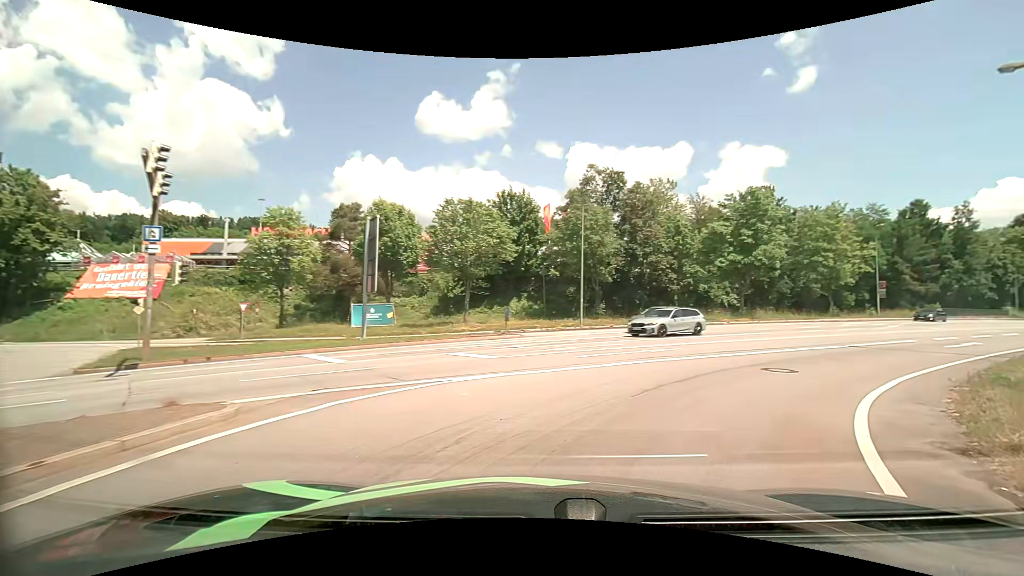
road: primary_link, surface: asphalt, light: Day
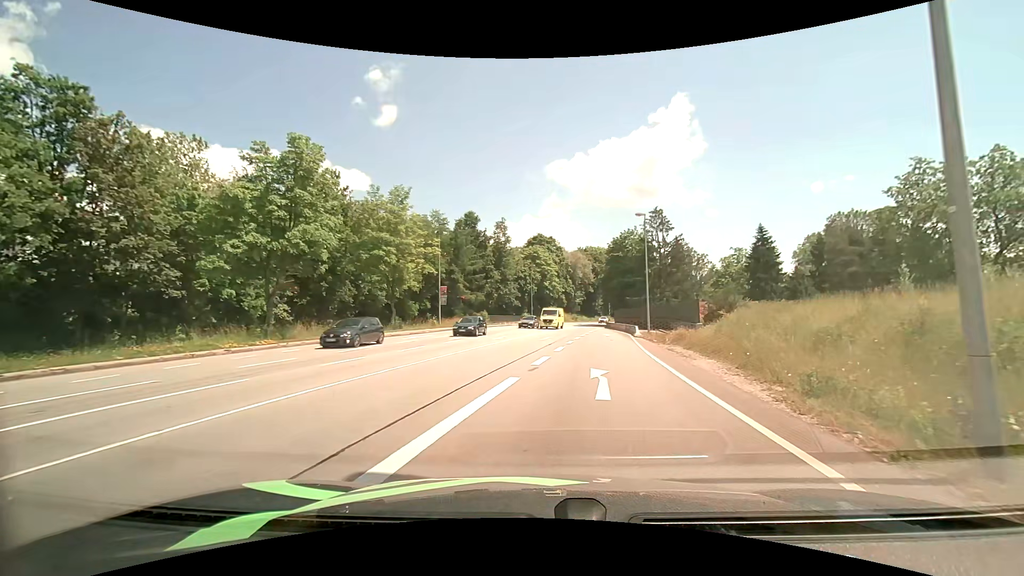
(+9.0, +17.0) m; +46°
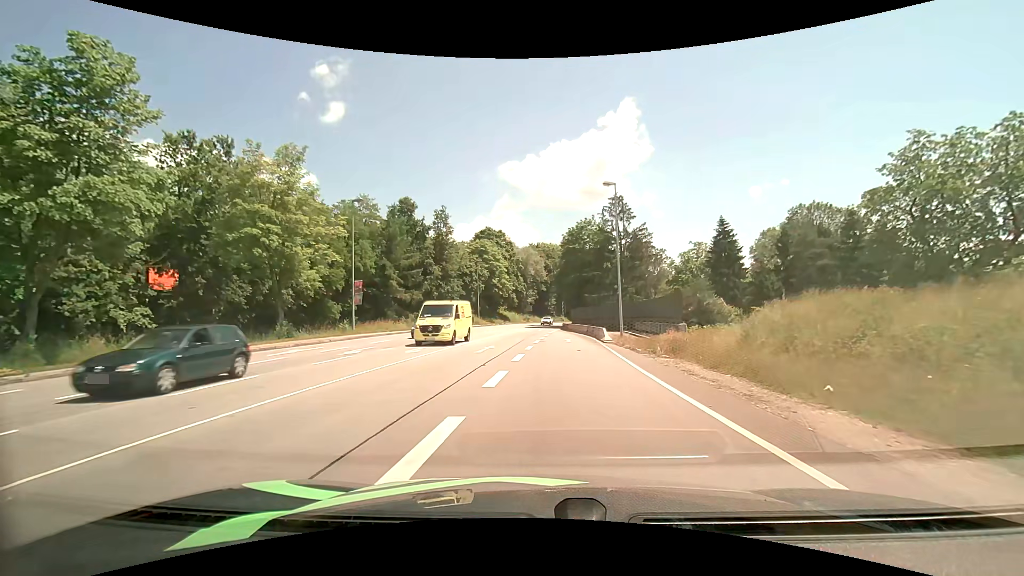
(+0.6, +10.2) m; +6°
(0, +10) (0, +20) (0, +30) (0, +40) (0, +50) (0, +60) (+1, +70) (+2, +80) (+3, +90) (+4, +100) m
